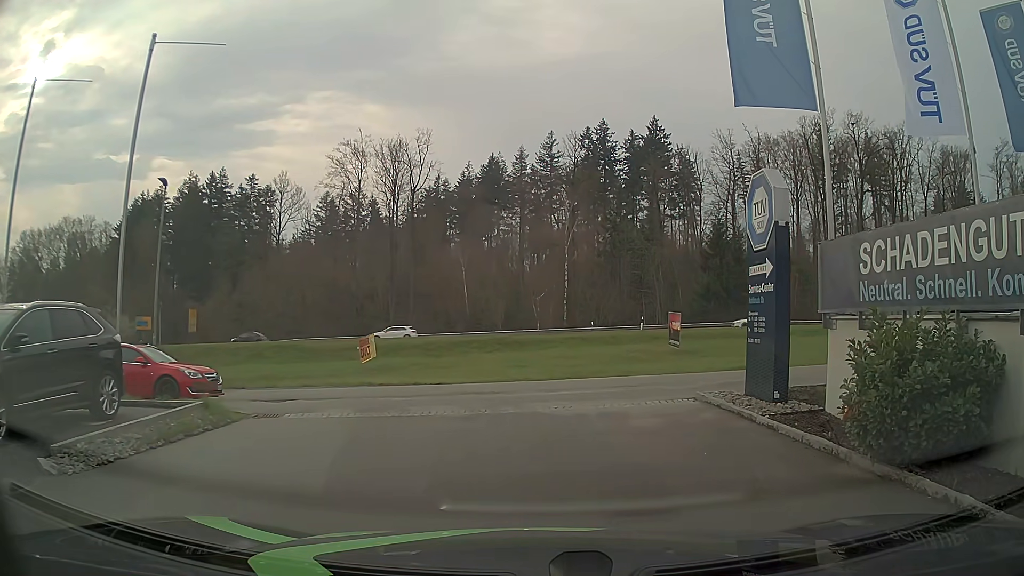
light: Day
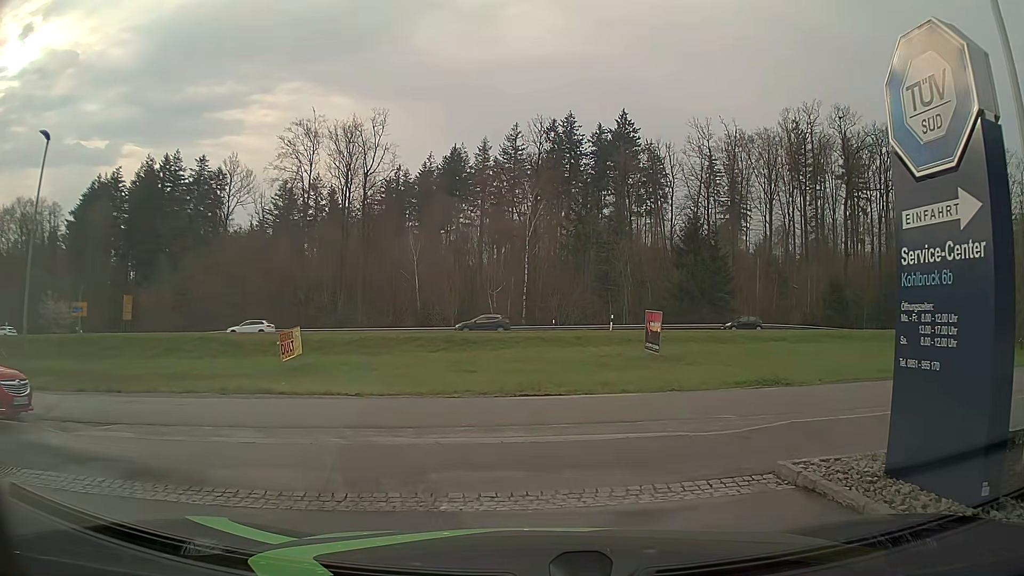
(+0.2, +6.1) m; +3°
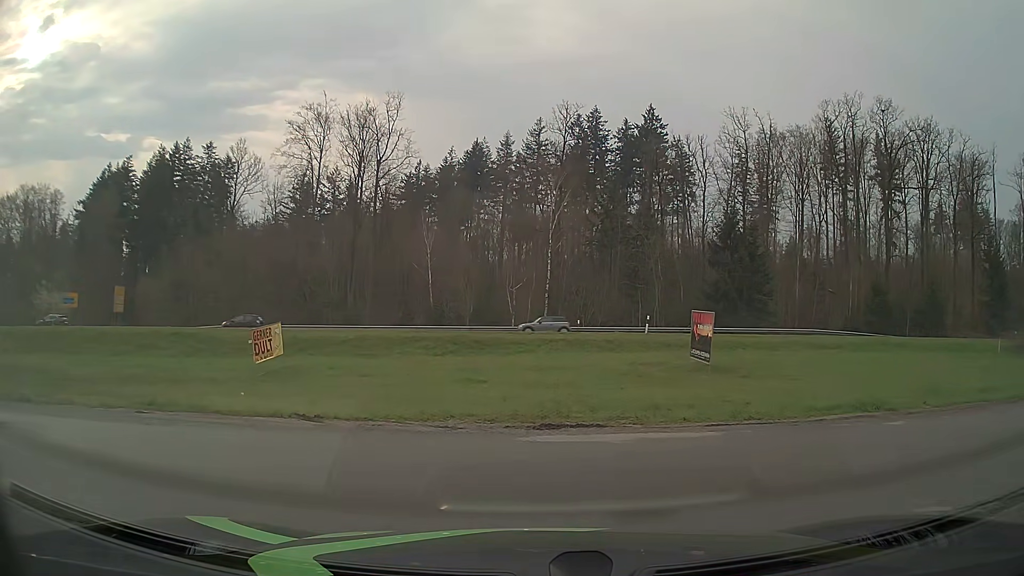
(0.0, +5.2) m; +1°
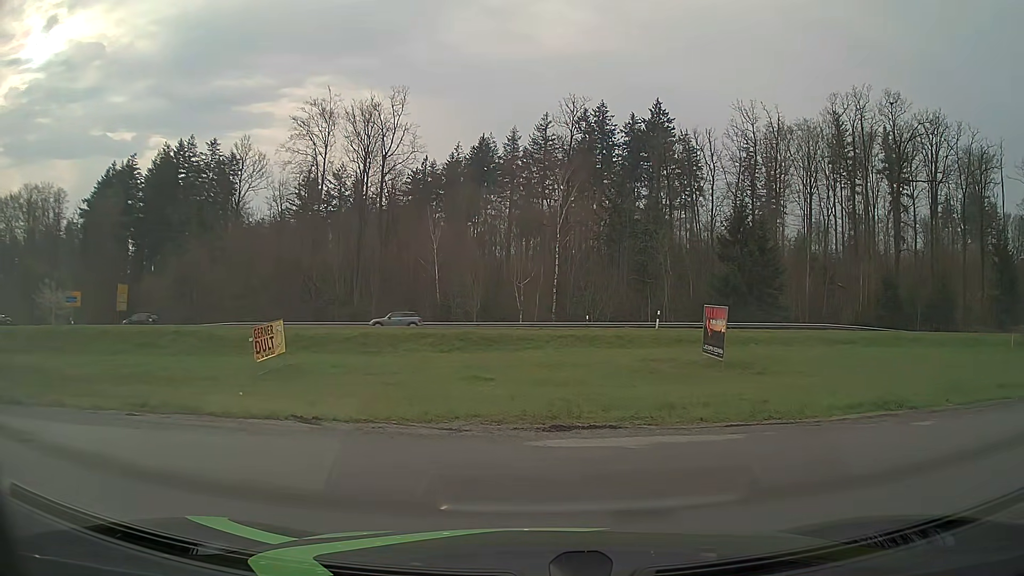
(0.0, +0.7) m; 0°
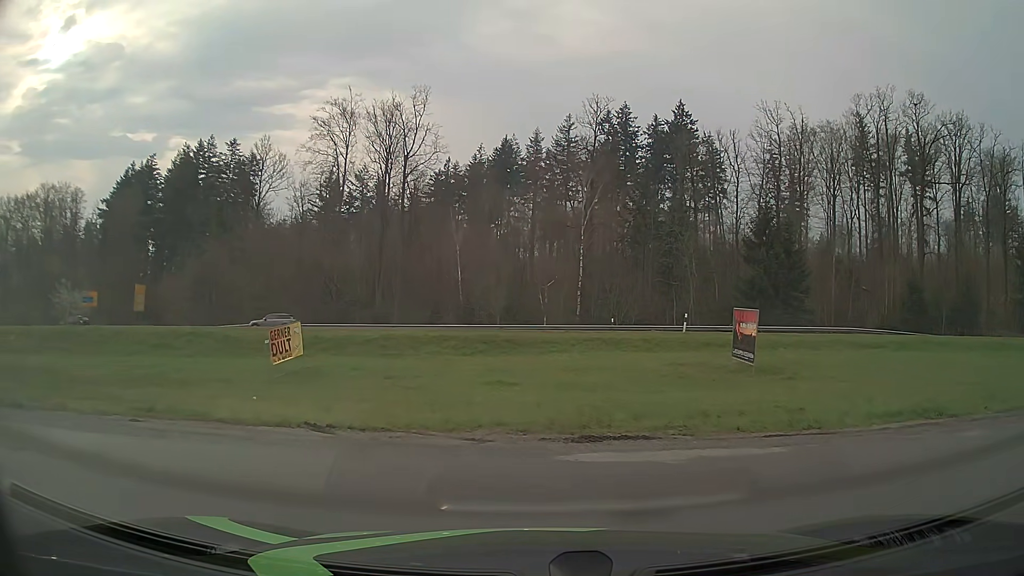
(0.0, +0.8) m; -2°
